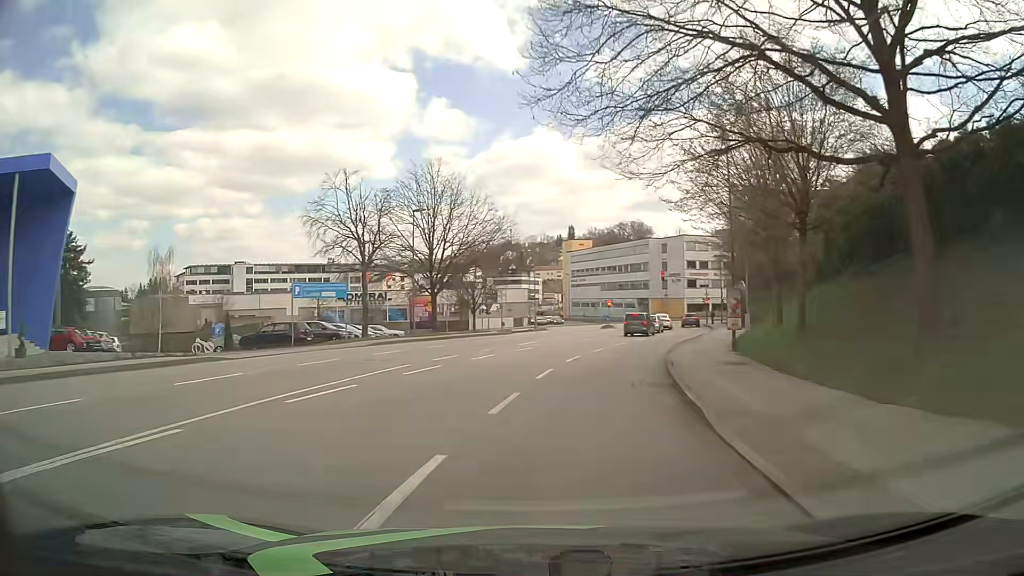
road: tertiary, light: Day
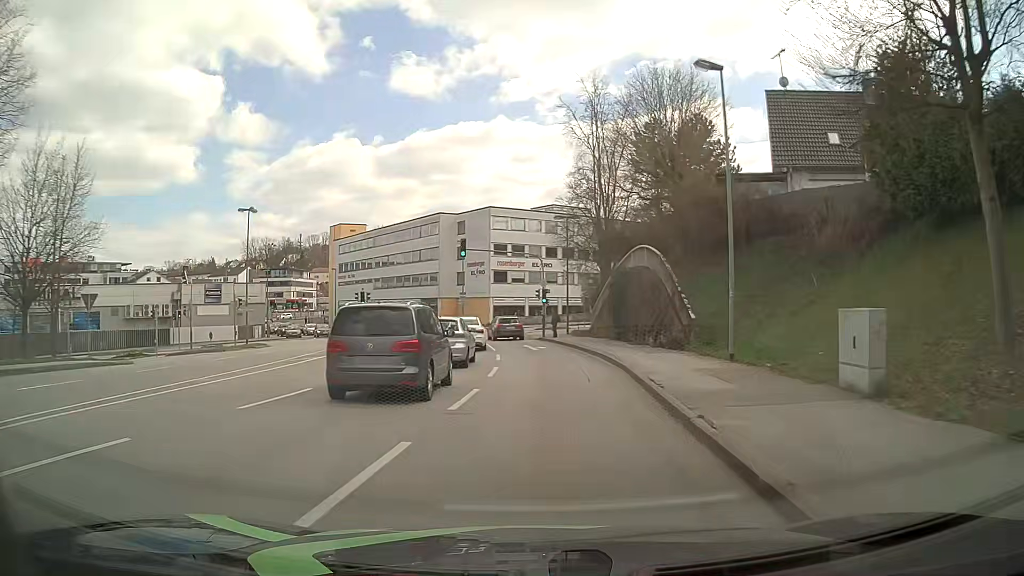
(+5.6, +34.5) m; +17°
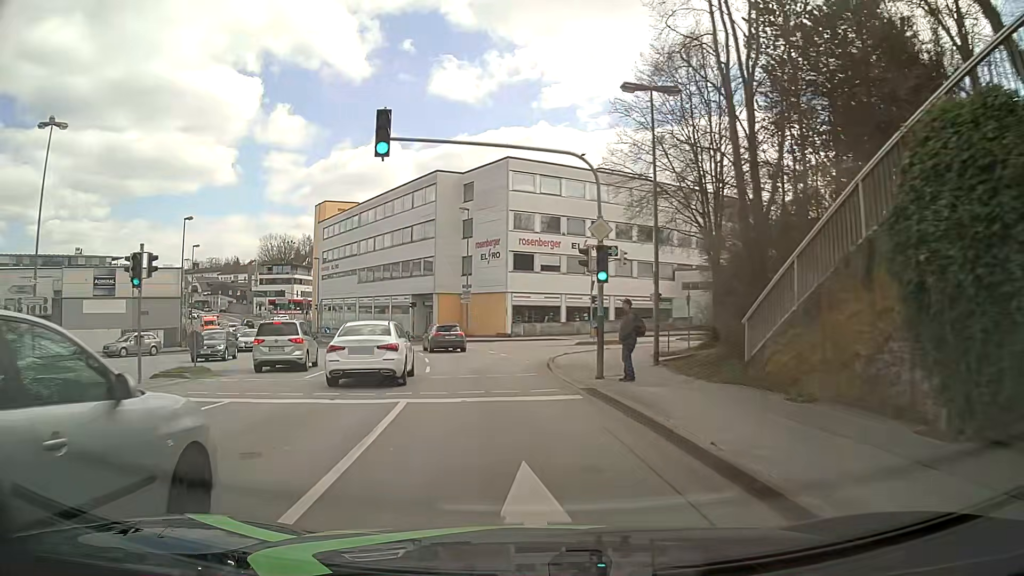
(+0.2, +26.7) m; -4°
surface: asphalt
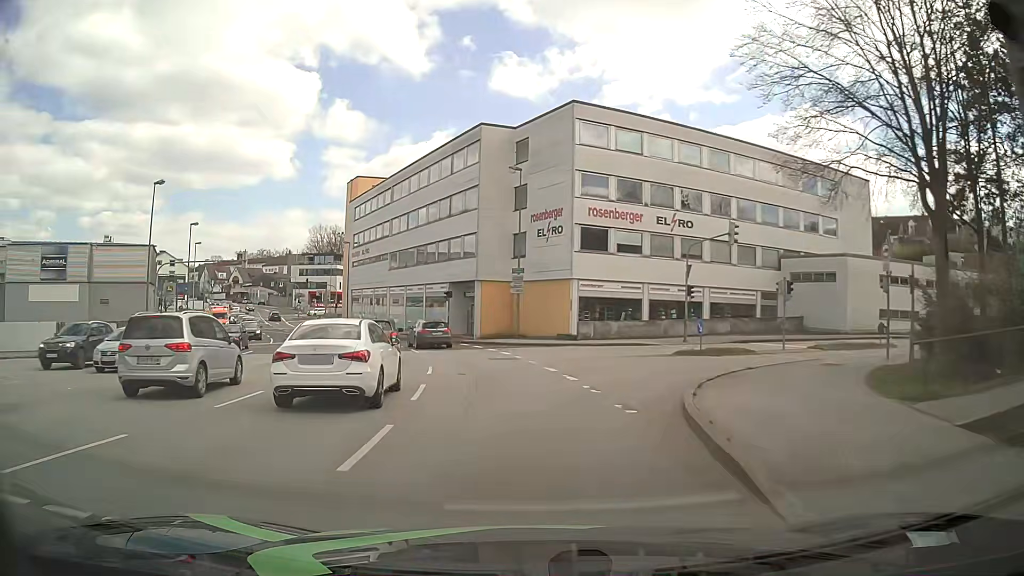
(-0.5, +13.3) m; -6°
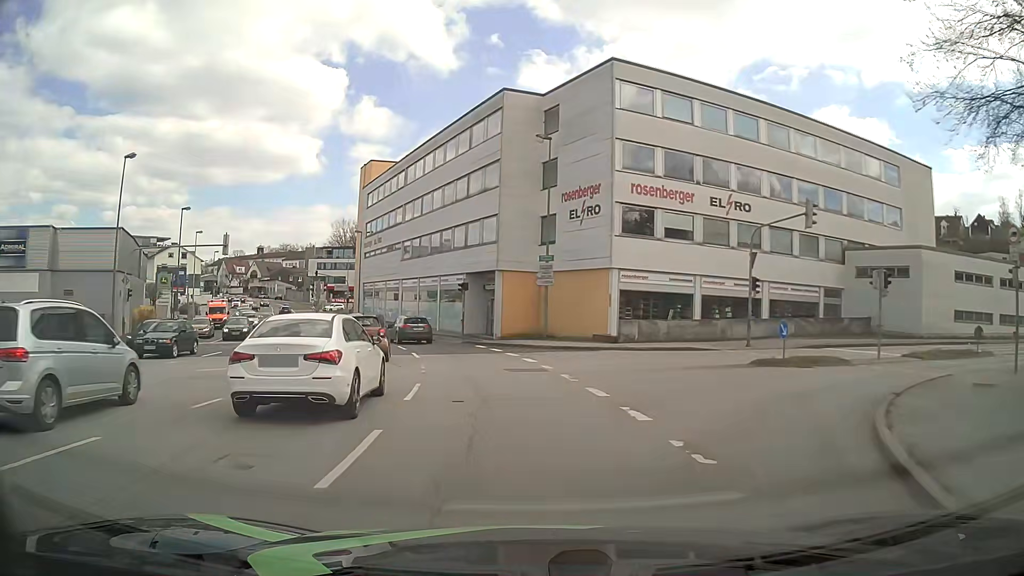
(0.0, +6.7) m; -1°
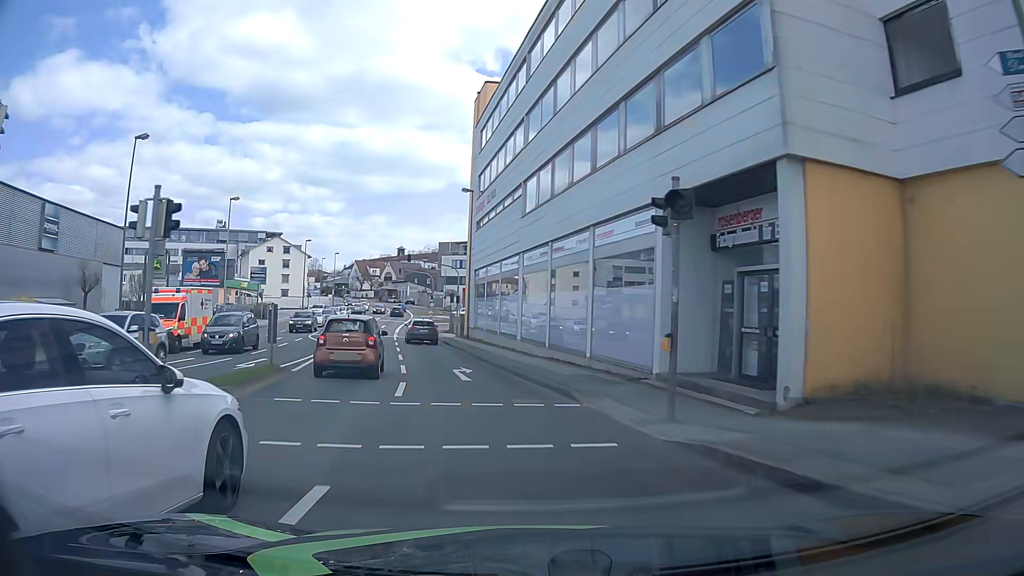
(-3.0, +27.0) m; -14°
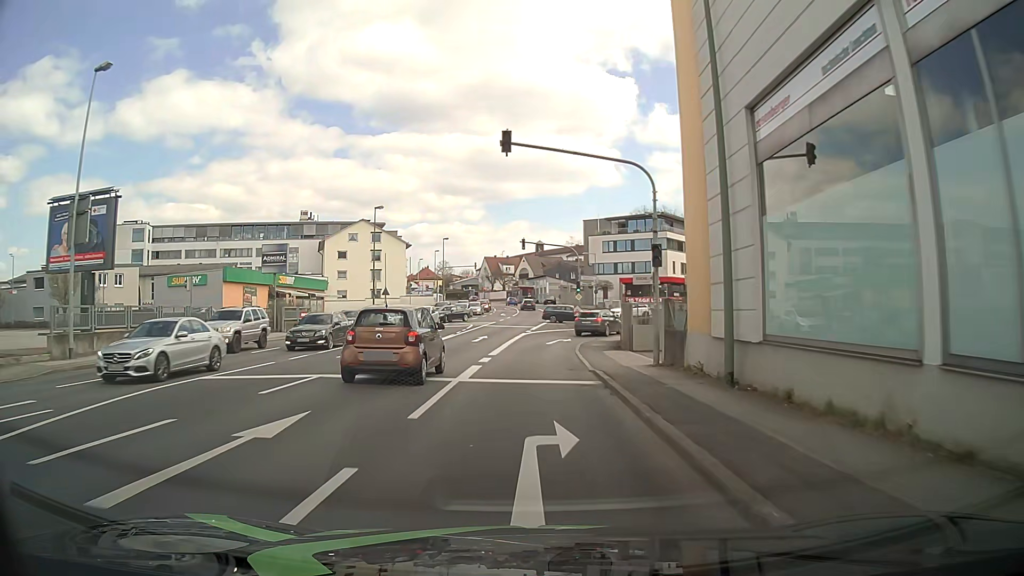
(-5.1, +33.8) m; -12°
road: tertiary_link
